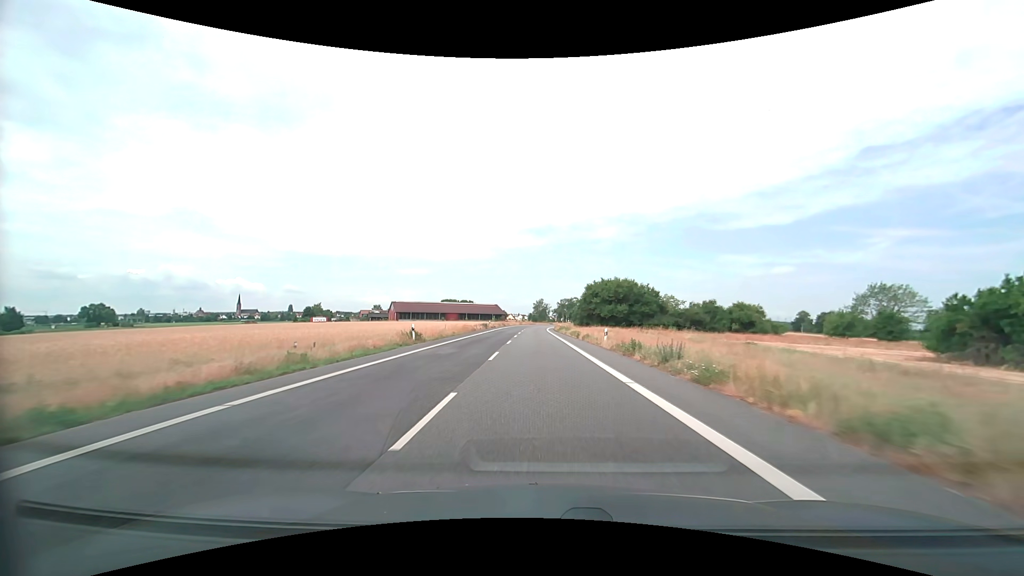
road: secondary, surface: asphalt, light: Day
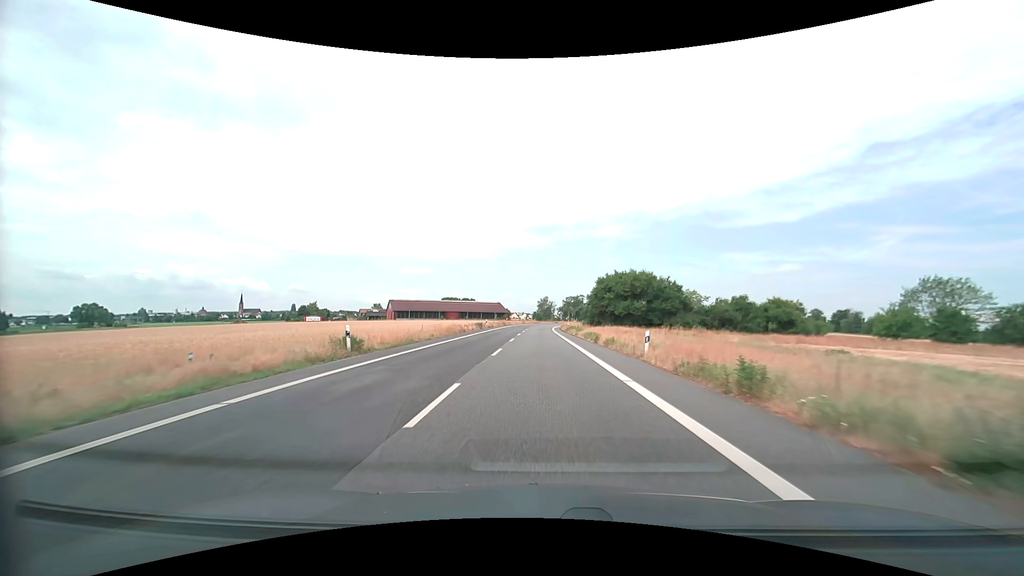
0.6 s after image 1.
(0.0, +10.8) m; 0°
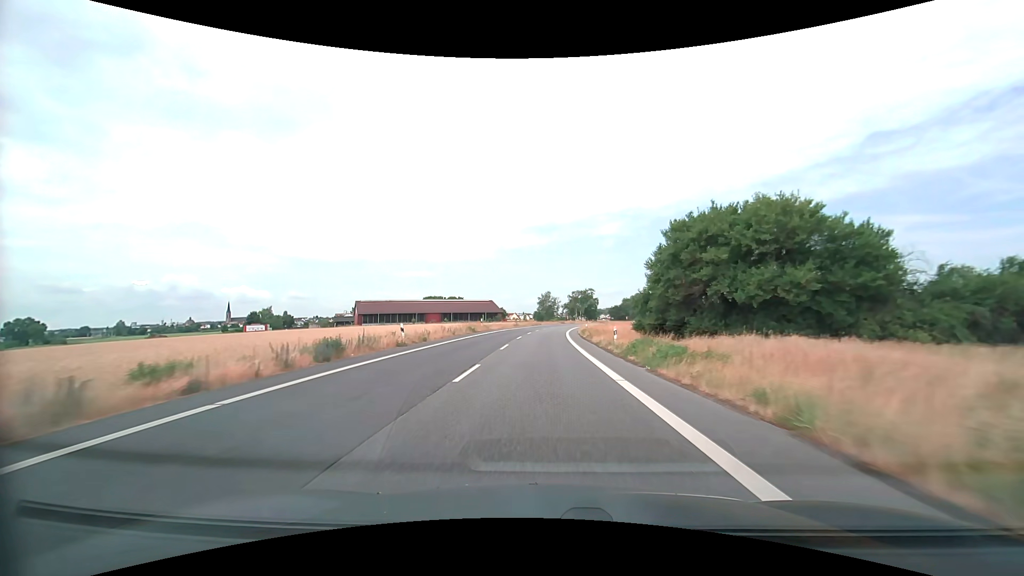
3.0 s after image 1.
(-0.2, +43.1) m; 0°
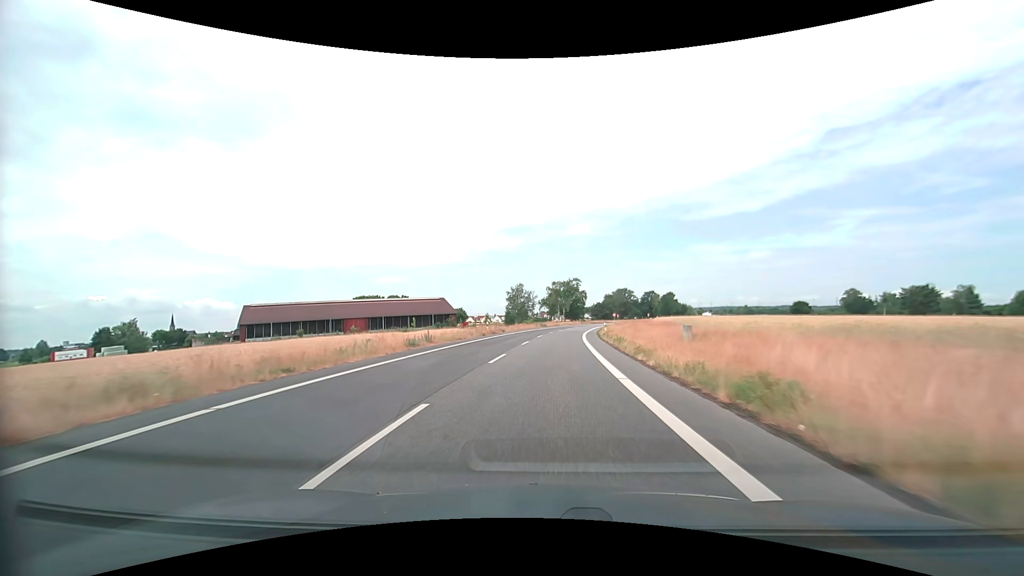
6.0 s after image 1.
(+0.7, +53.9) m; +3°
(0, +10) (0, +20) (+1, +30) (+2, +40) (+2, +50) (+3, +60) (+5, +70) (+6, +80) (+8, +90) (+9, +99) m
